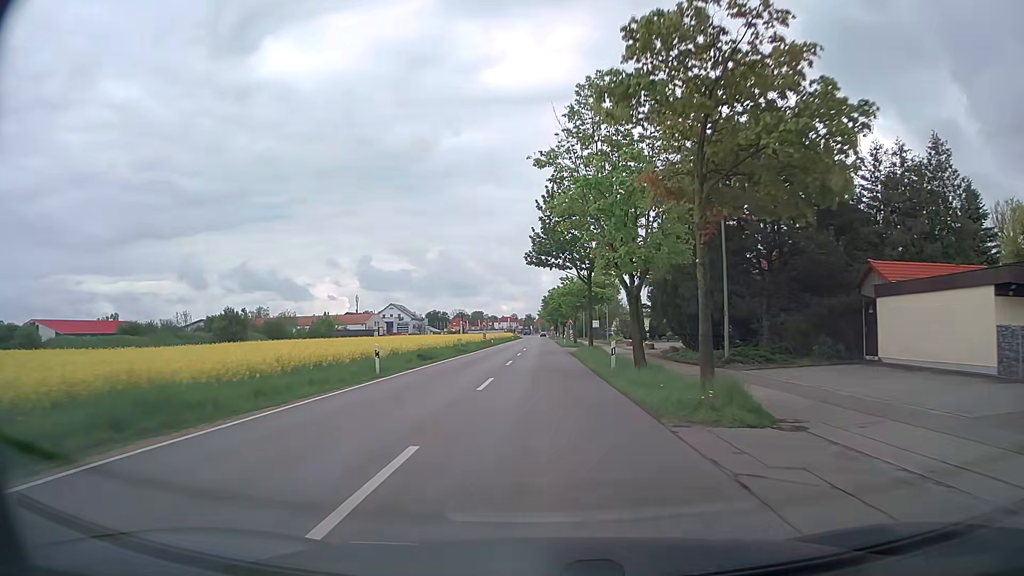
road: secondary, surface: asphalt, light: Day
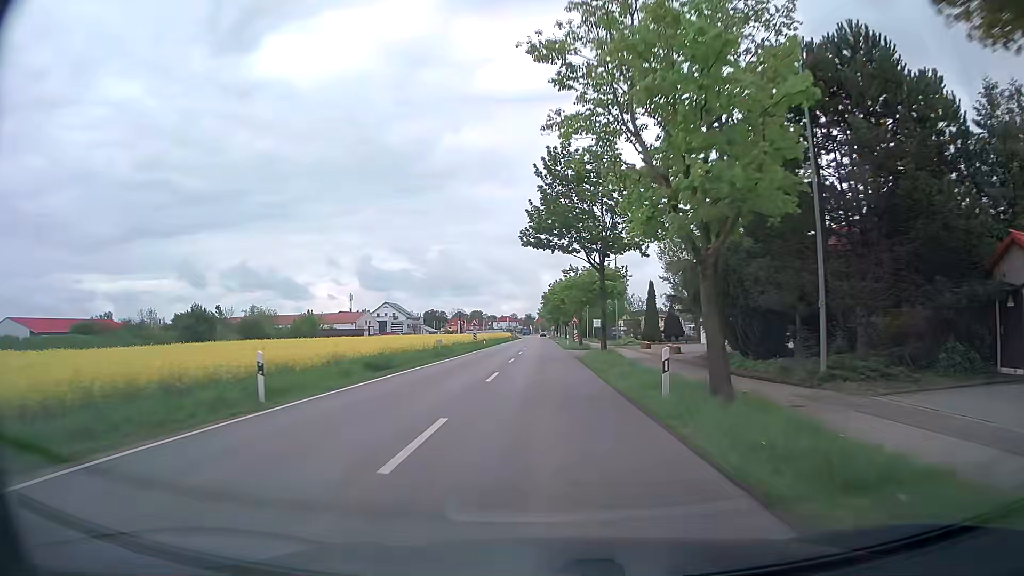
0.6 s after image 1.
(0.0, +9.5) m; 0°
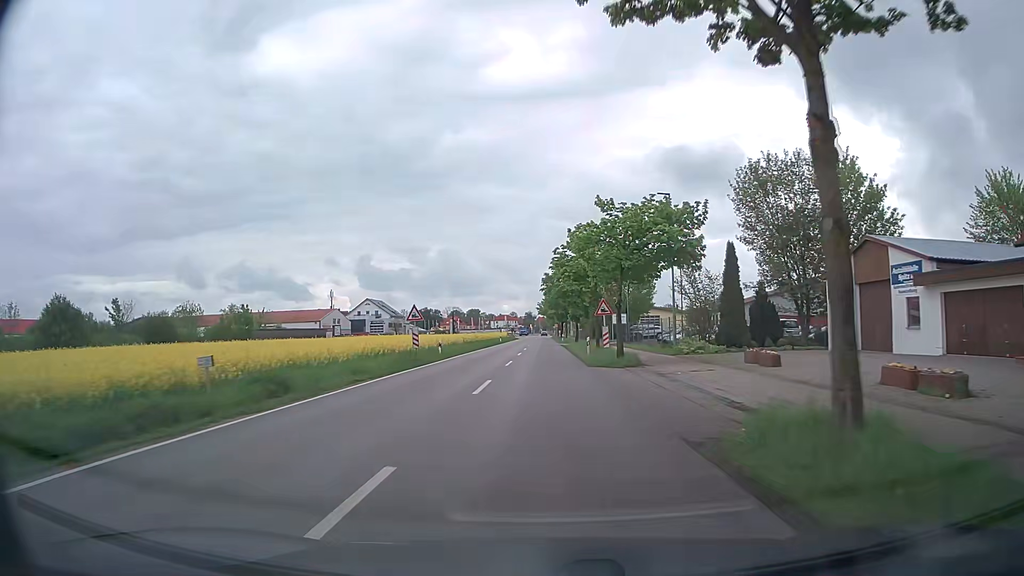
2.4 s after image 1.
(-0.1, +27.8) m; 0°
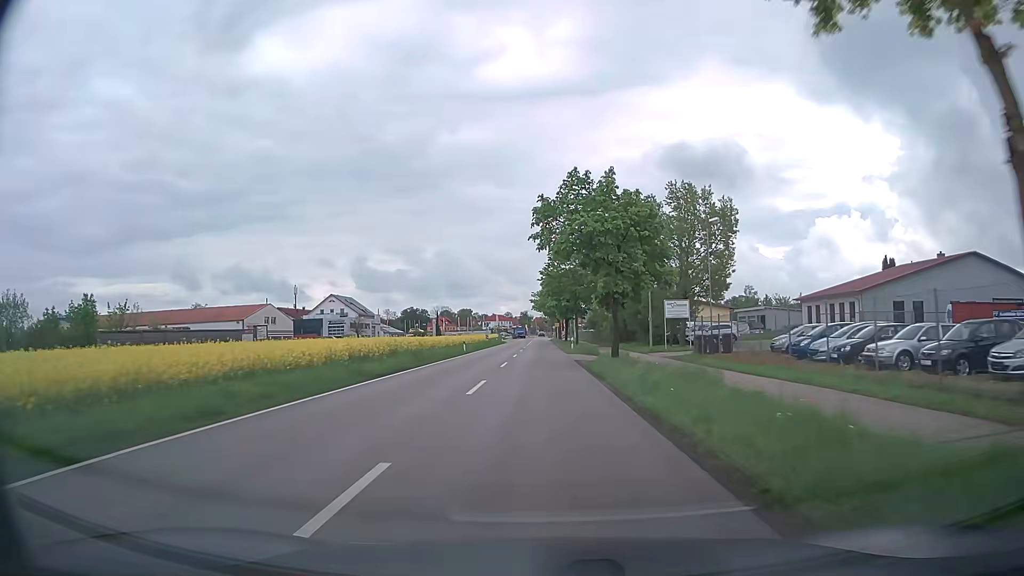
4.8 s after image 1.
(+0.2, +35.8) m; 0°
(0, +10) (0, +20) (0, +30) (0, +40) (0, +50) (0, +60) (0, +70) (0, +80) (-1, +90) (-1, +100) m
